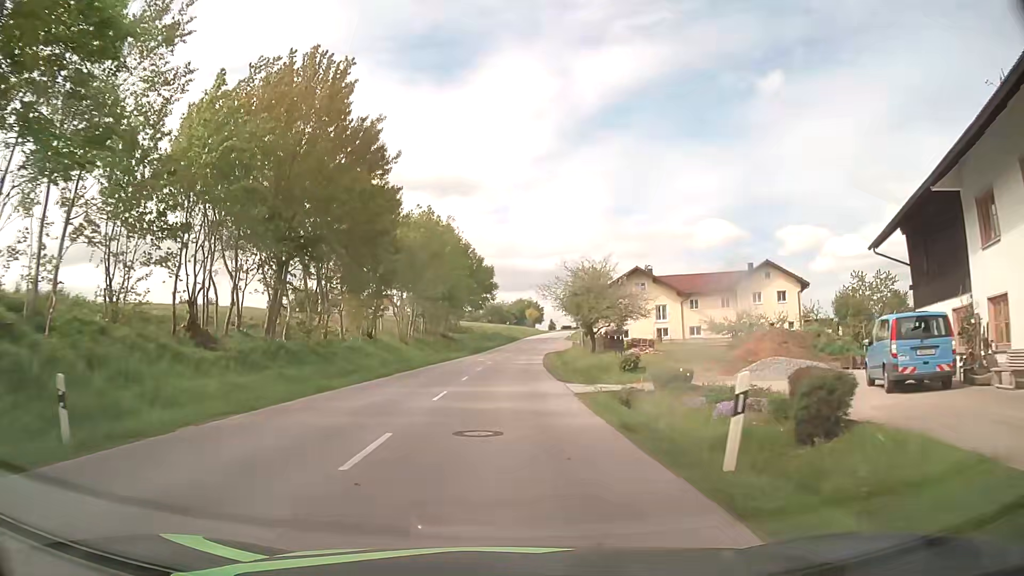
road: tertiary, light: Day
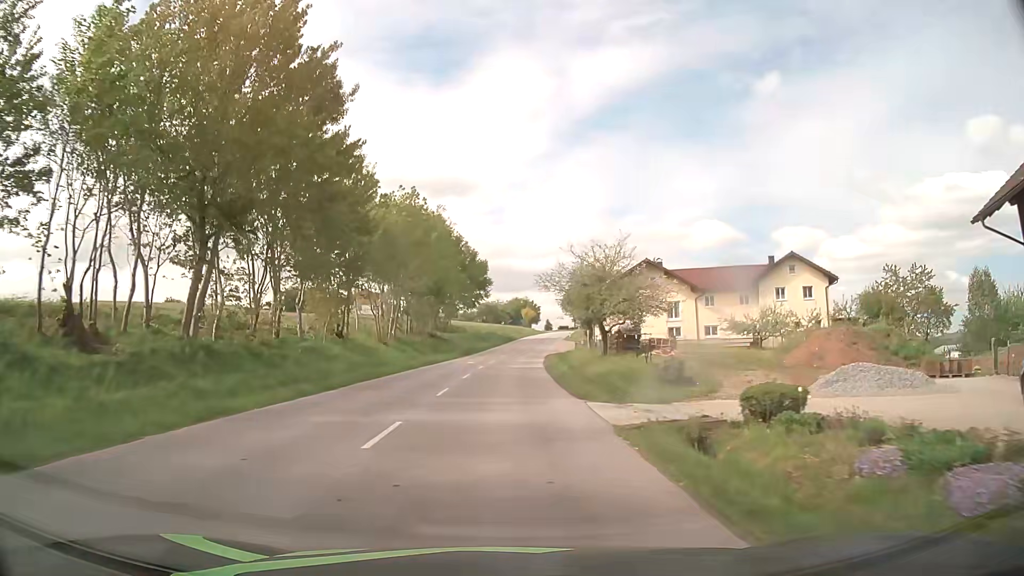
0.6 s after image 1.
(0.0, +7.5) m; 0°
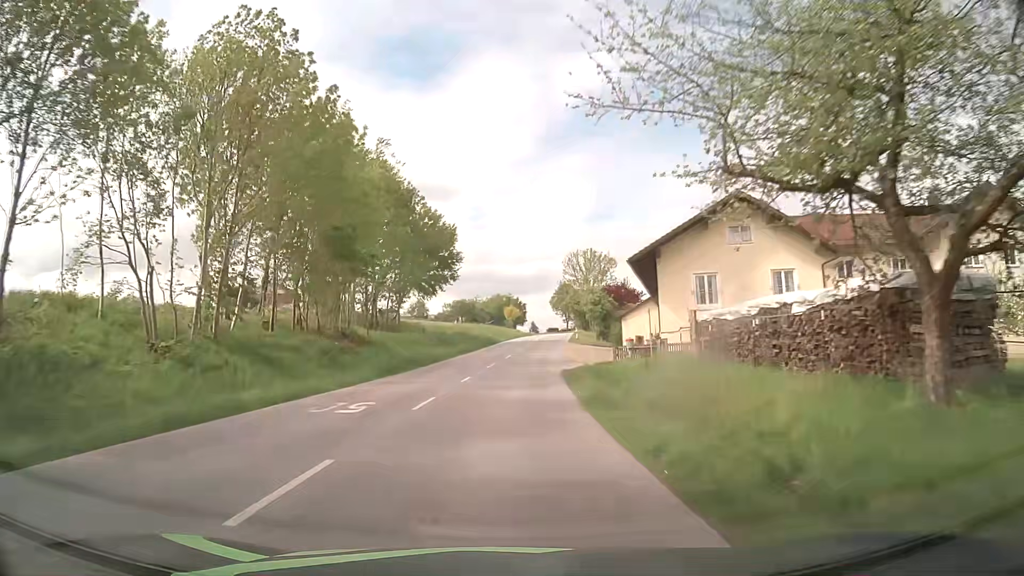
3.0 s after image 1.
(+0.6, +31.4) m; +2°
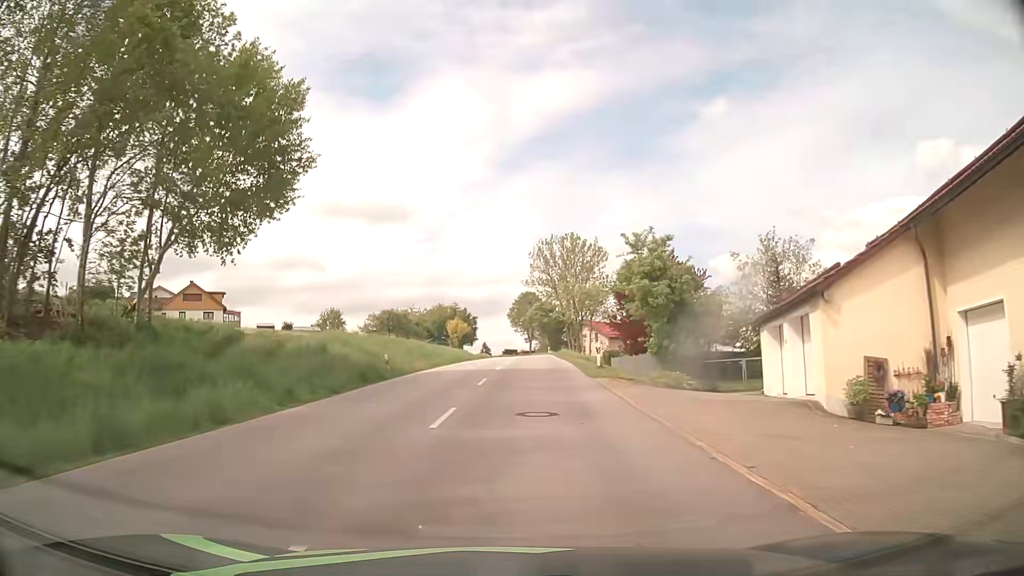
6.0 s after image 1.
(+1.1, +39.8) m; +4°
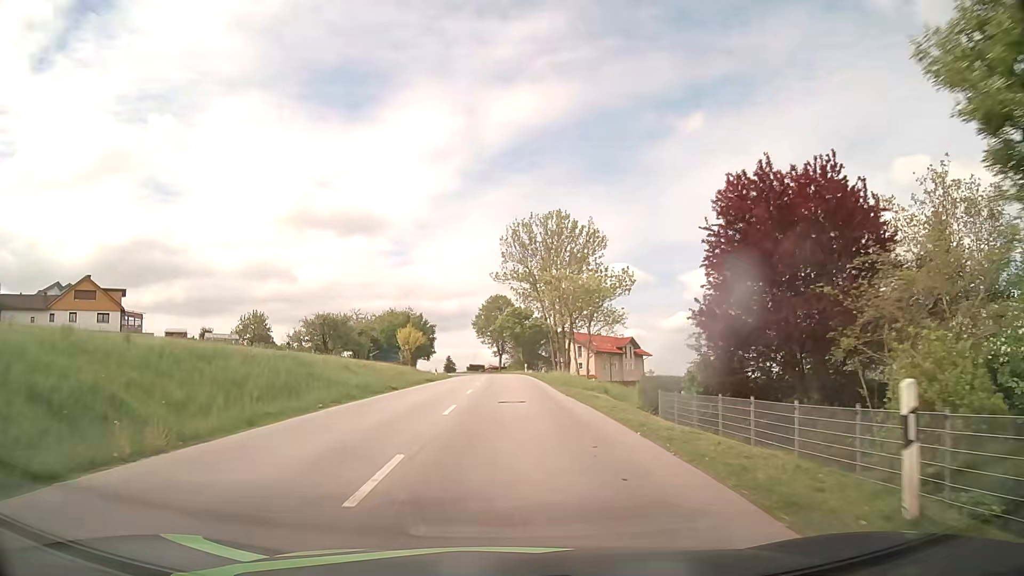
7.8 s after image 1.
(+0.5, +23.1) m; +2°
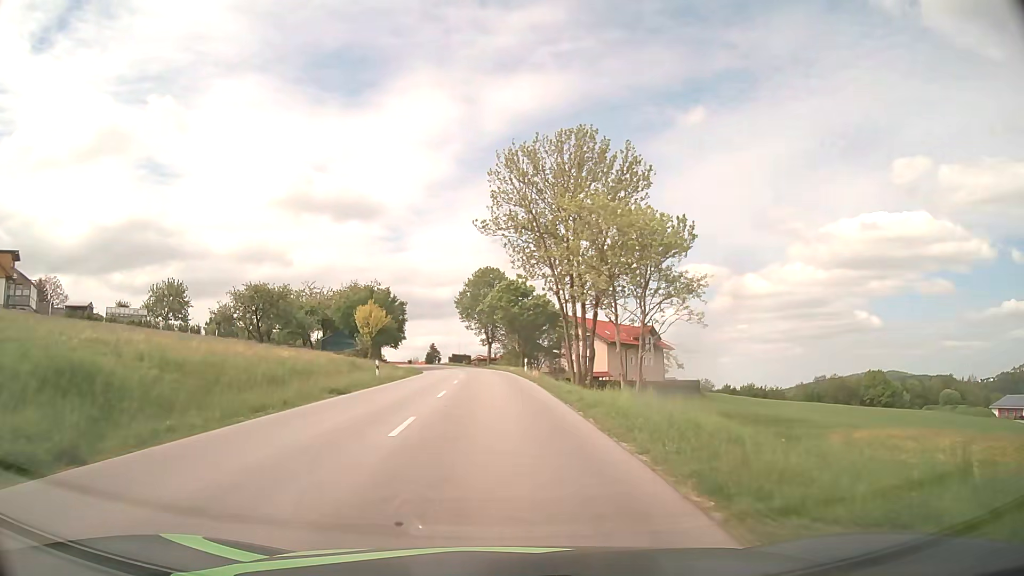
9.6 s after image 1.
(+0.2, +22.8) m; +1°
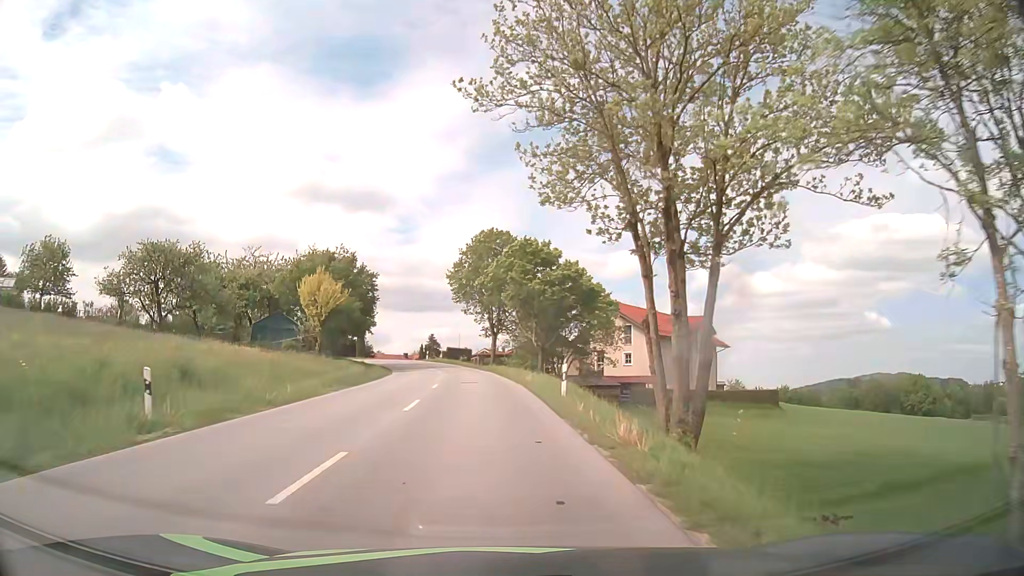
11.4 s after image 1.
(-0.1, +23.1) m; -1°
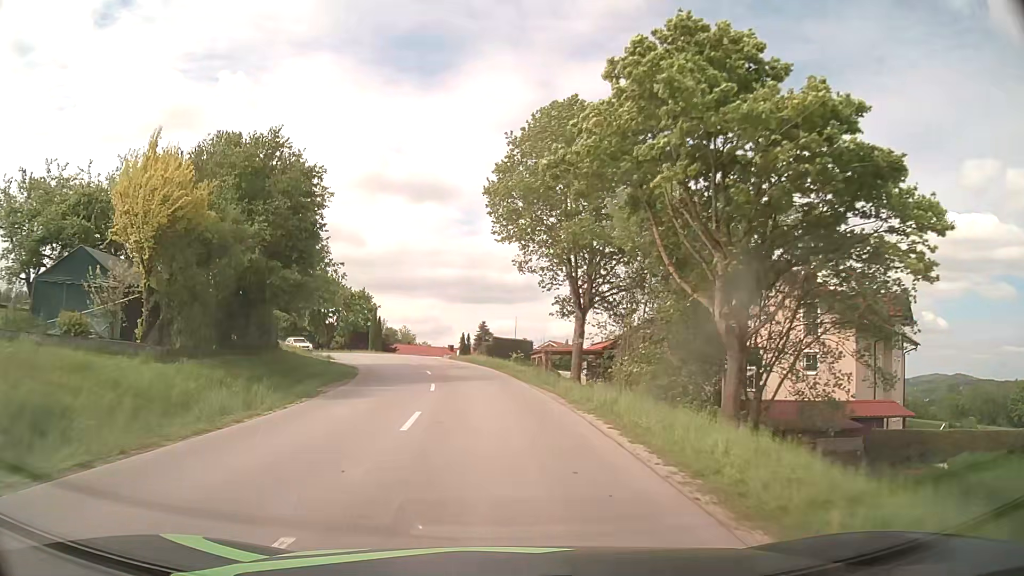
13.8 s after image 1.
(-1.4, +31.5) m; -5°
(0, +10) (-1, +20) (-2, +30) (-4, +40) (-7, +49) (-11, +58) (-17, +66) (-23, +74) (-30, +81) (-38, +88) m
